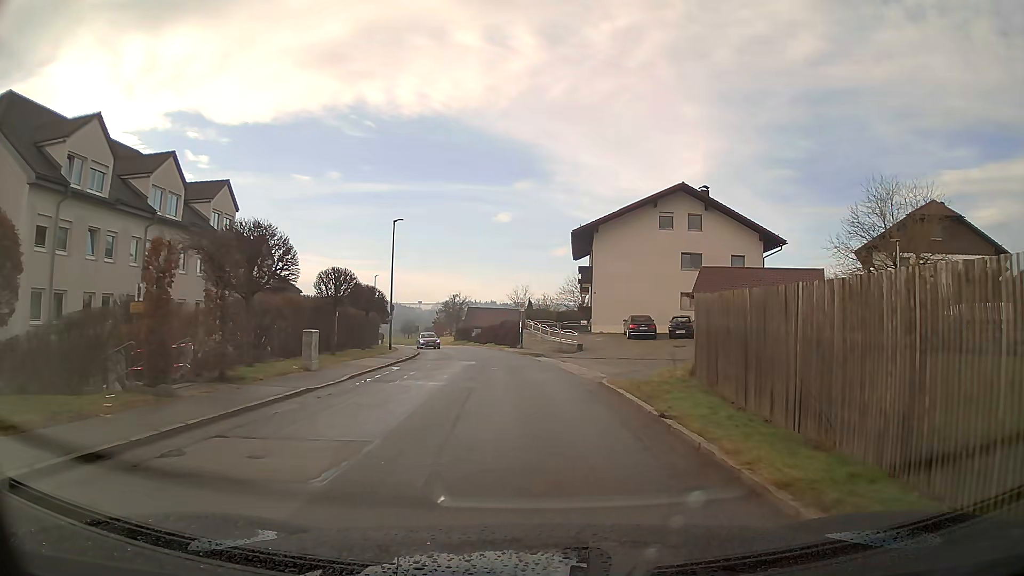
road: tertiary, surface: asphalt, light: Day
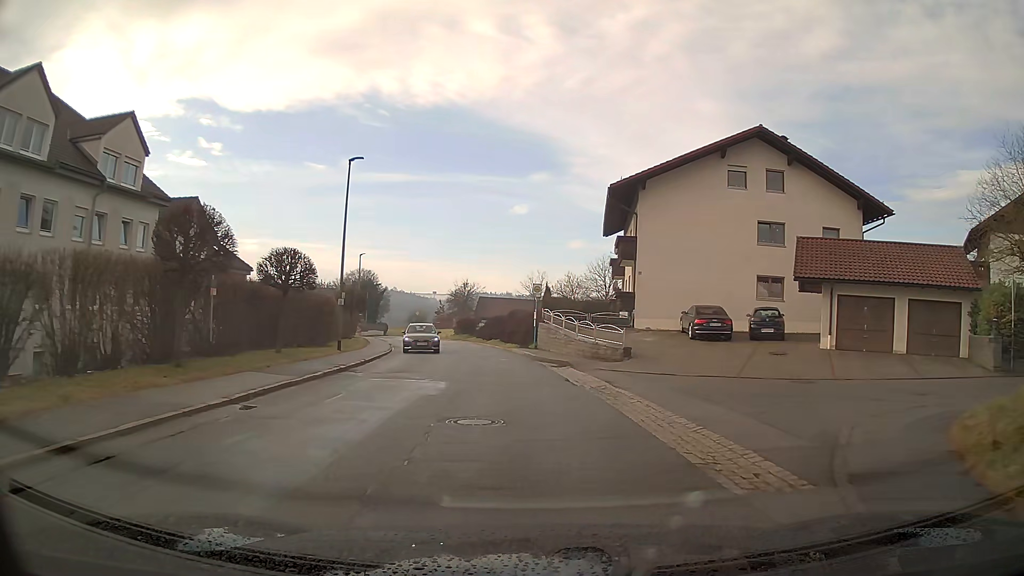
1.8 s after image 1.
(-0.2, +13.9) m; -2°
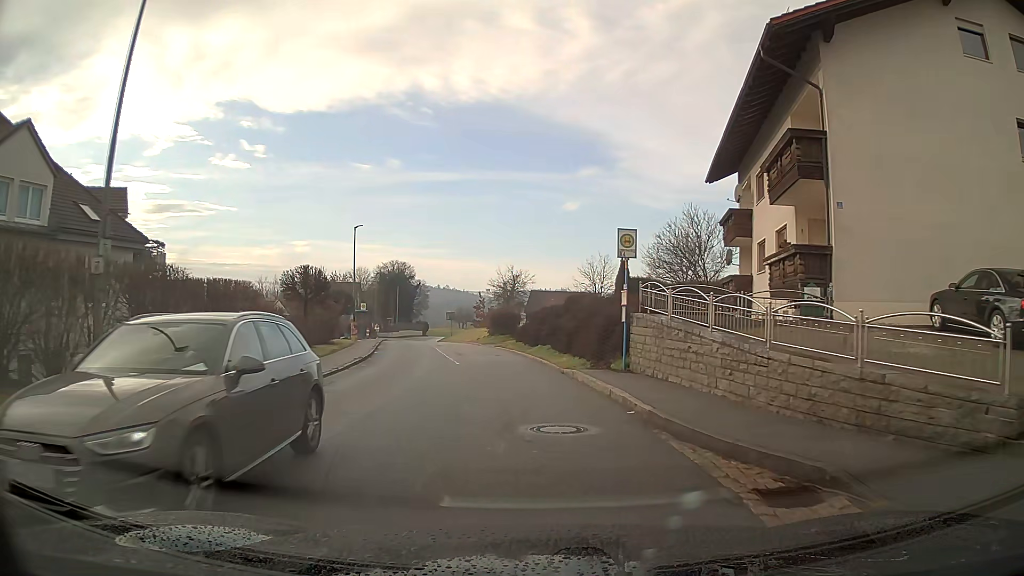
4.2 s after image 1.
(-0.7, +18.9) m; -5°
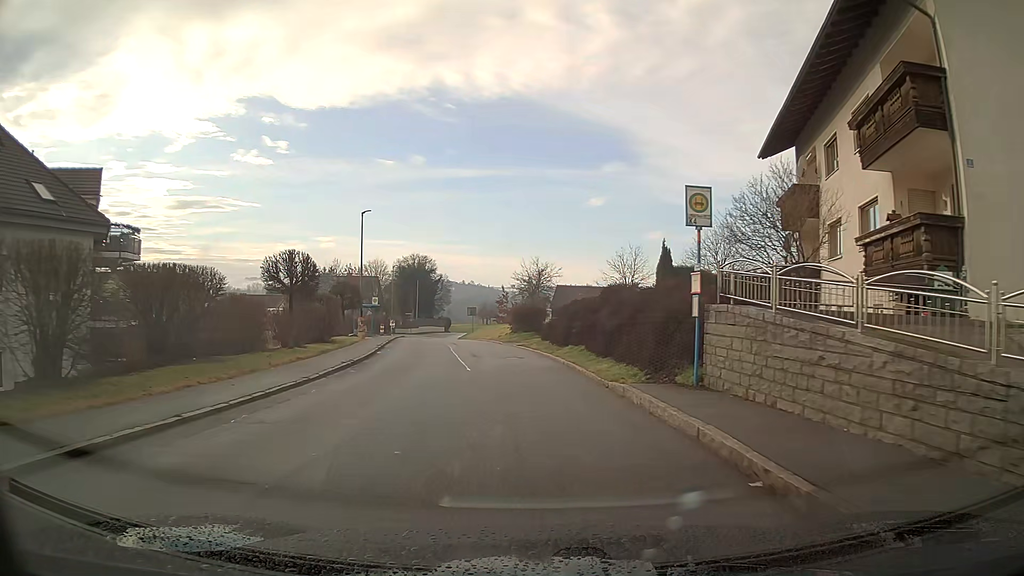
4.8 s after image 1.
(-0.1, +4.8) m; -2°
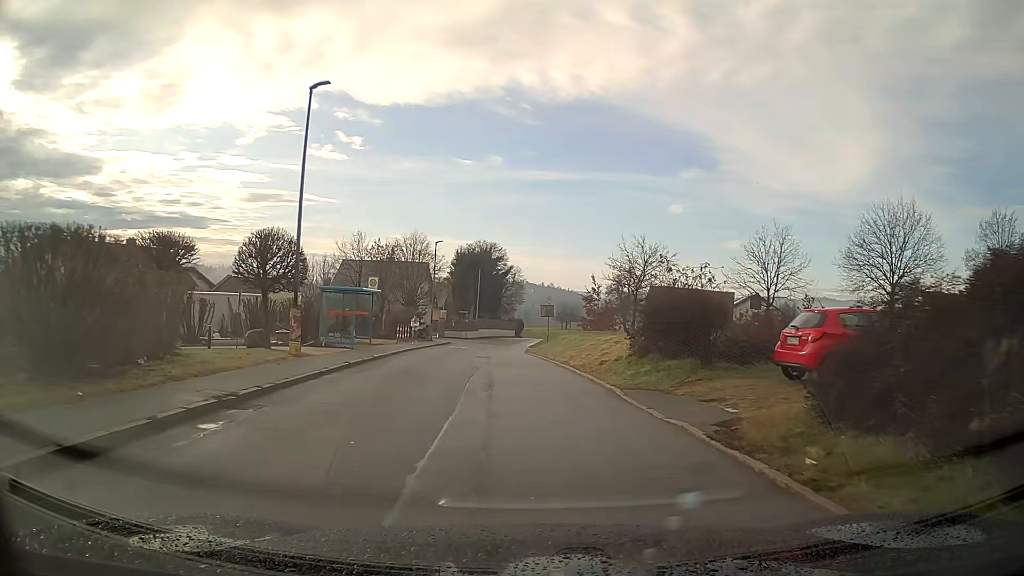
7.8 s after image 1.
(-1.5, +23.6) m; -6°
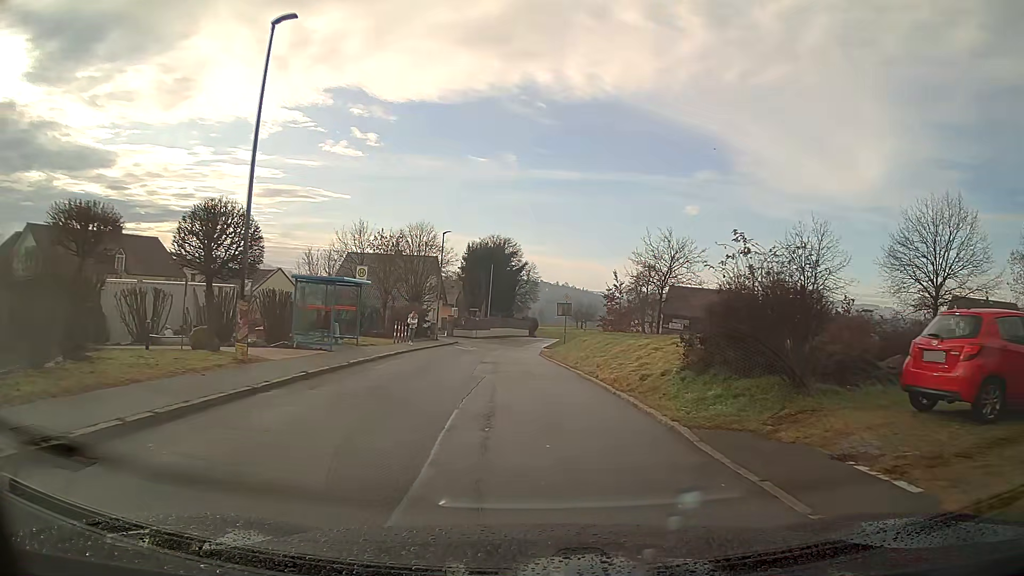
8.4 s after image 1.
(0.0, +4.7) m; -1°
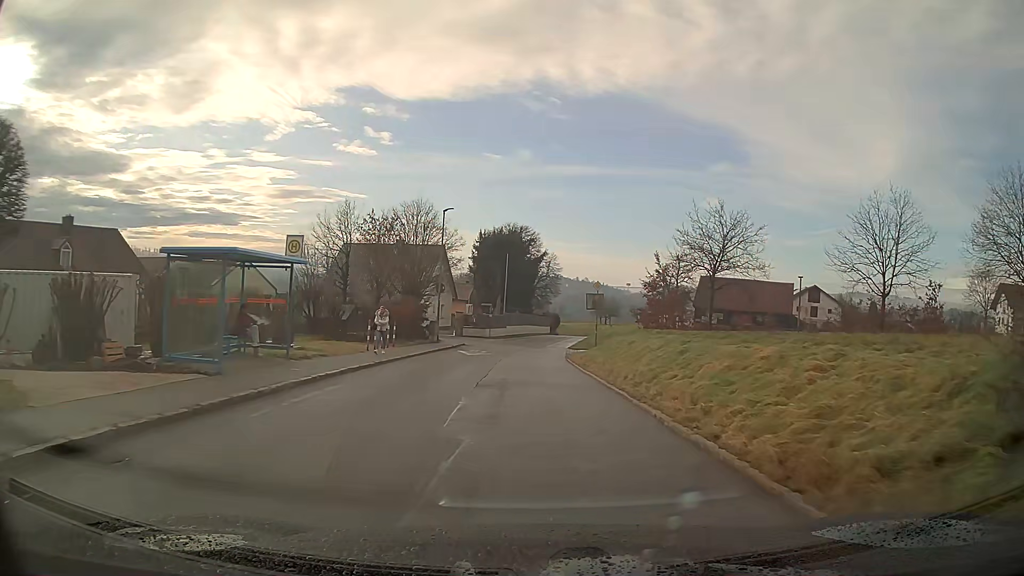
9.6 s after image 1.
(-0.1, +9.4) m; -2°
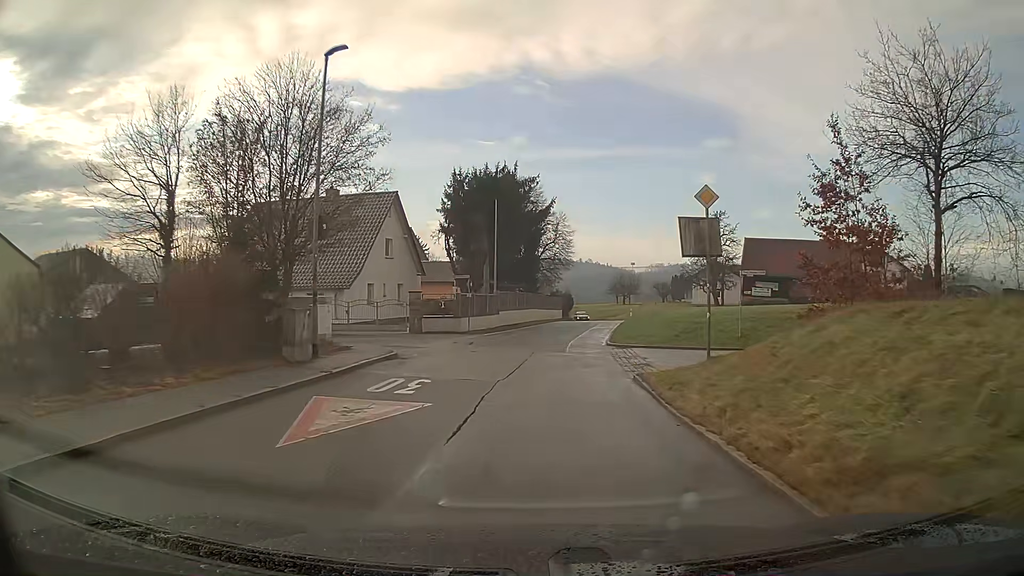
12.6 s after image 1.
(-0.1, +23.8) m; 0°
(0, +10) (+1, +20) (+2, +30) (+3, +40) (+4, +50) (+6, +60) (+8, +69) (+9, +79) (+9, +89) (+8, +99) m
